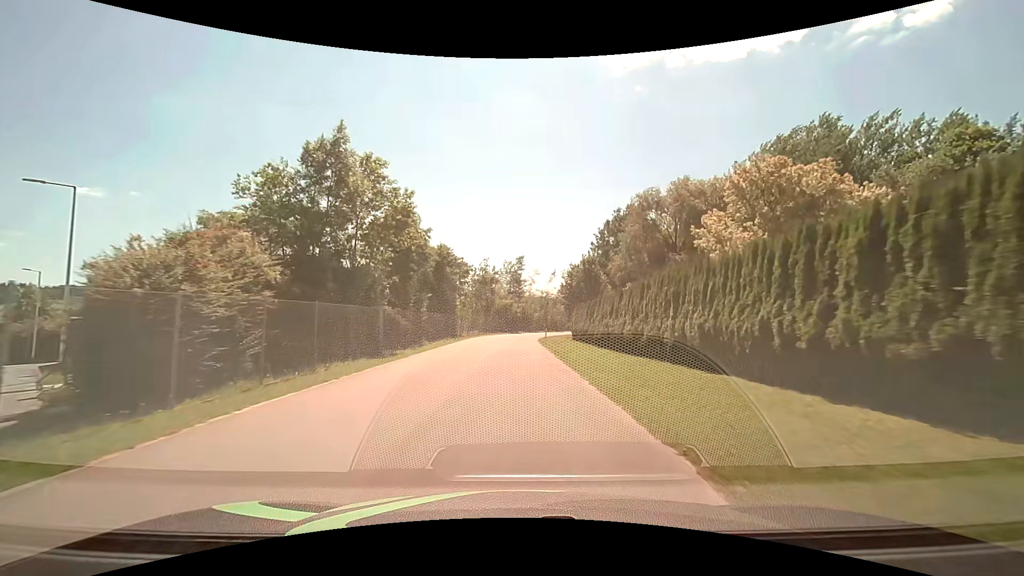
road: residential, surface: asphalt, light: Day
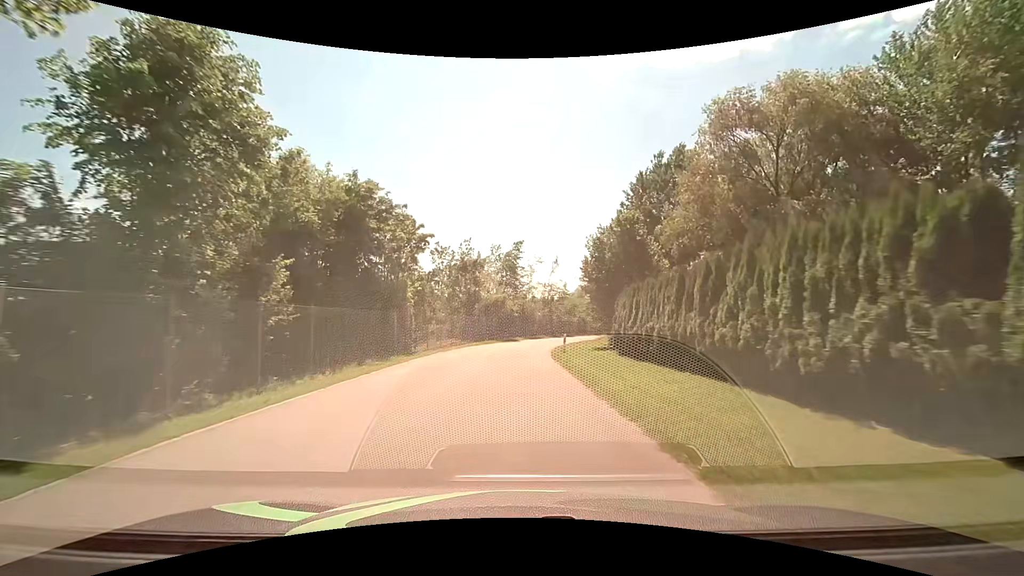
(+0.1, +21.6) m; 0°
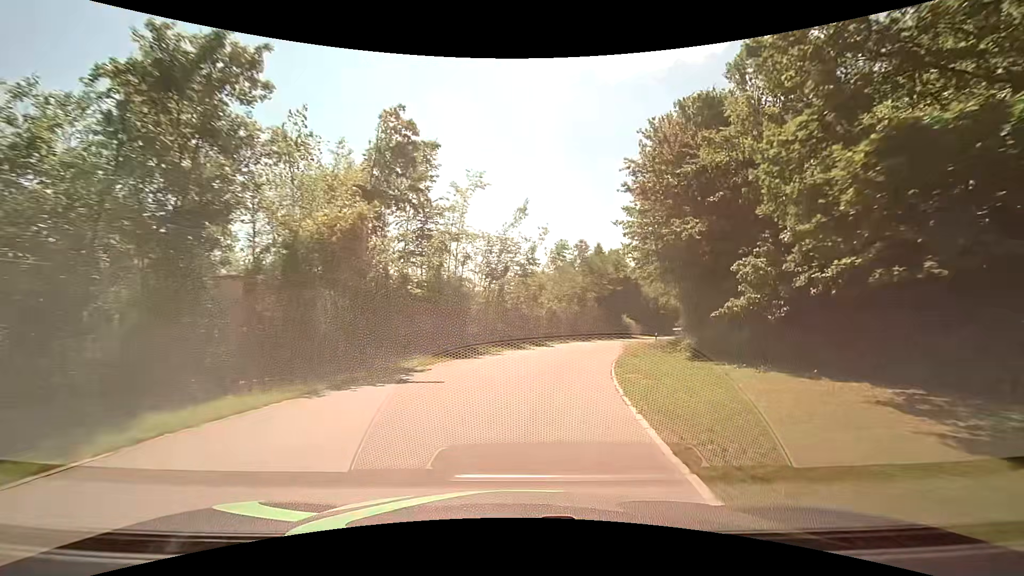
(+1.0, +36.4) m; +6°
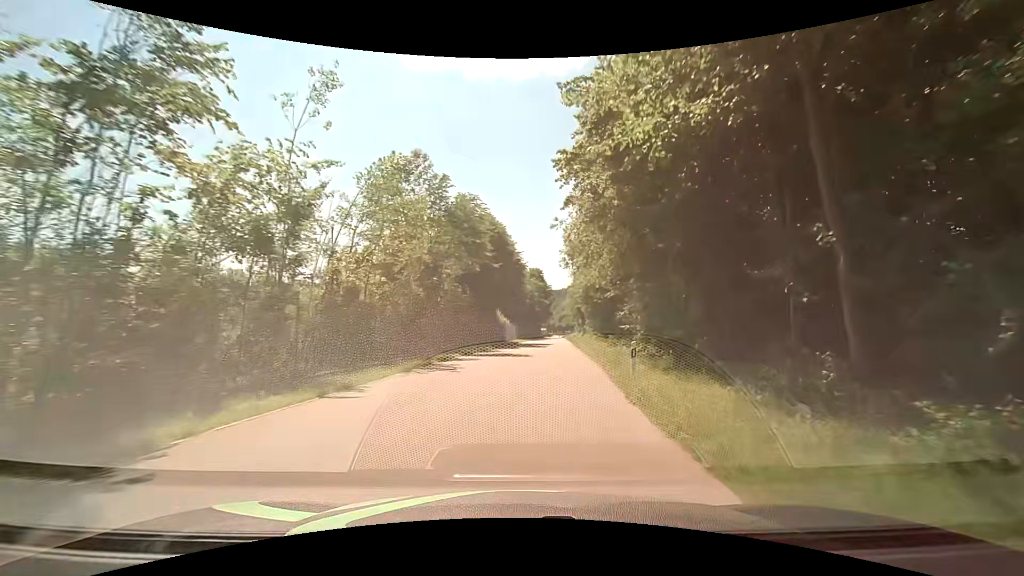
(+4.1, +28.6) m; +15°
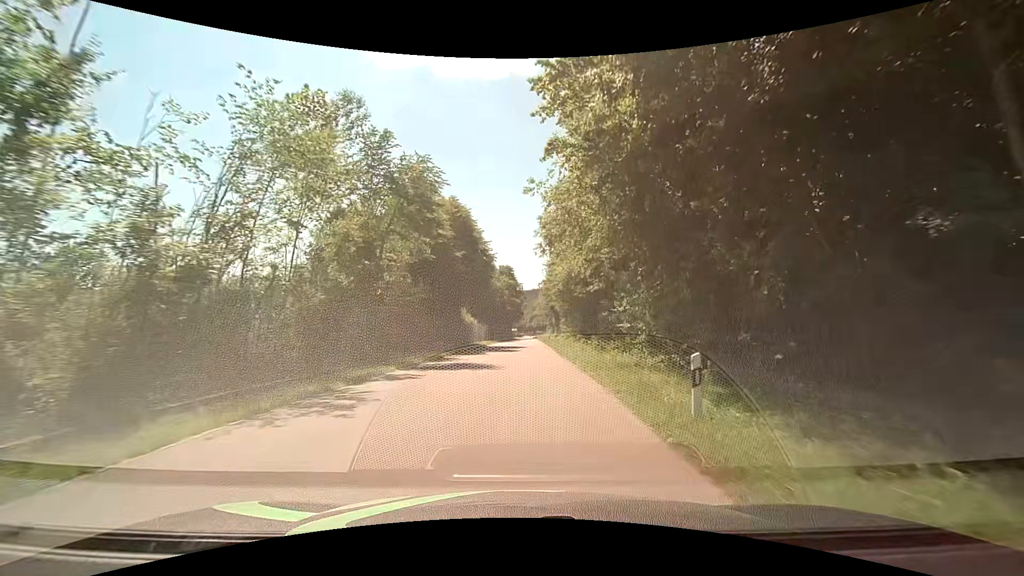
(+0.3, +7.1) m; +4°
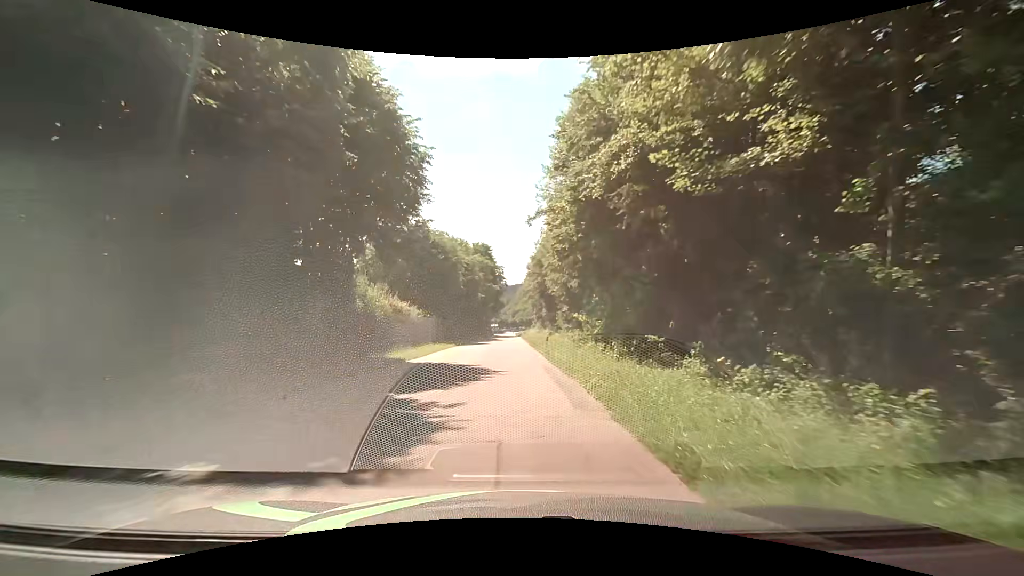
(+1.1, +28.3) m; +3°
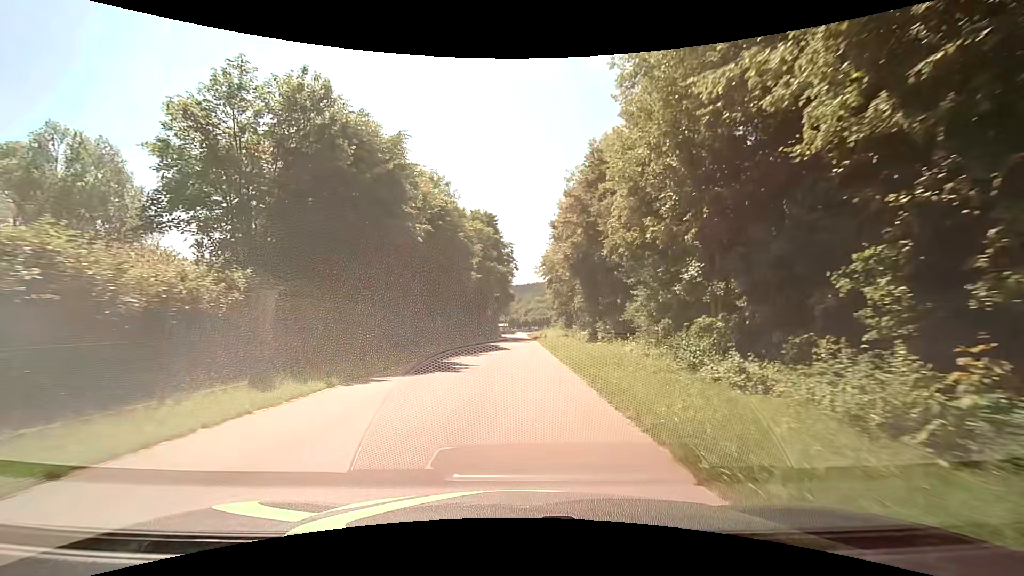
(-0.3, +28.4) m; -1°
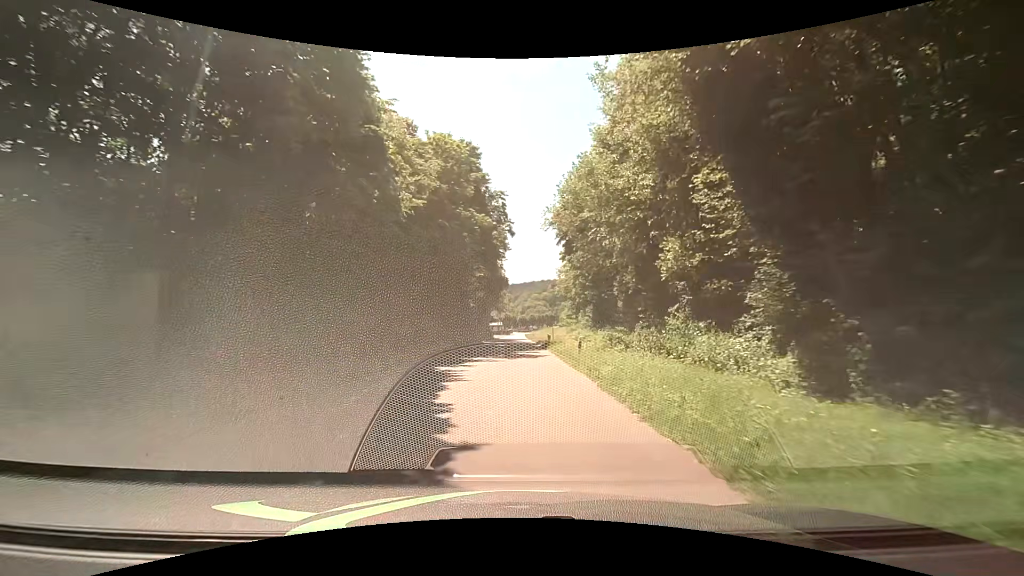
(-0.1, +28.6) m; 0°
(0, +10) (0, +20) (0, +30) (0, +40) (0, +50) (0, +60) (0, +70) (0, +80) (0, +90) (+1, +100) m
